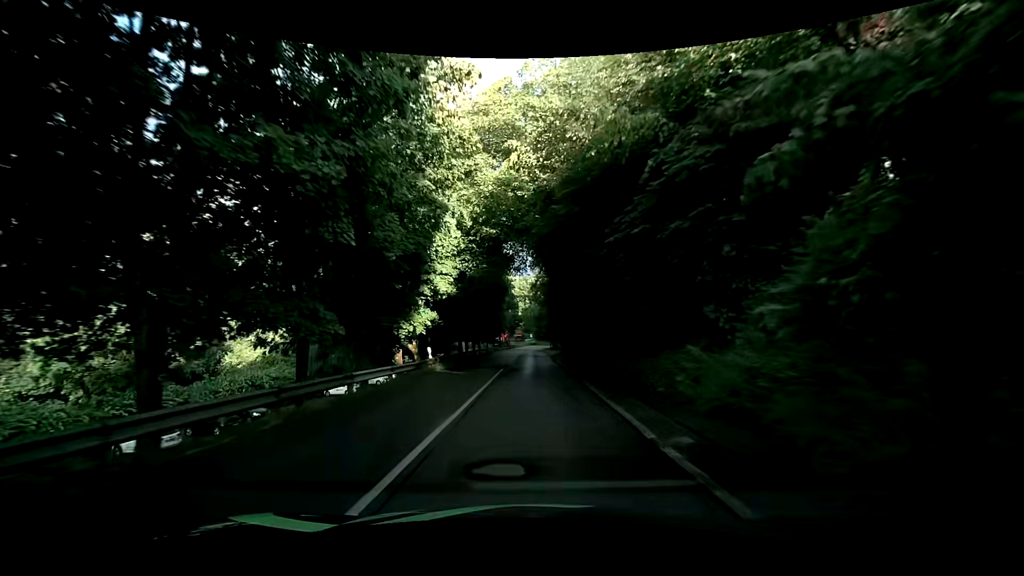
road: tertiary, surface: asphalt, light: Day
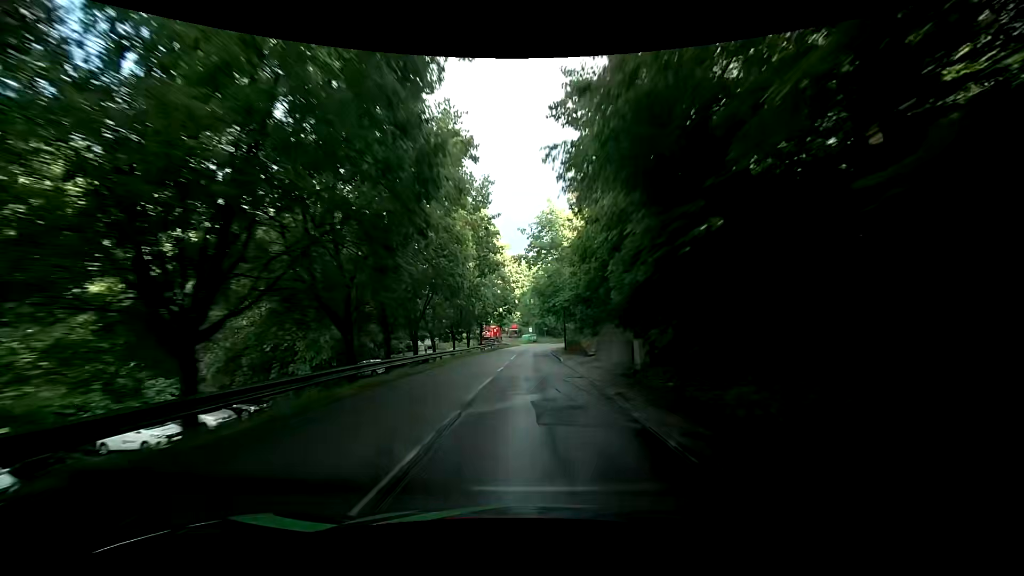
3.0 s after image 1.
(+0.7, +34.6) m; +3°
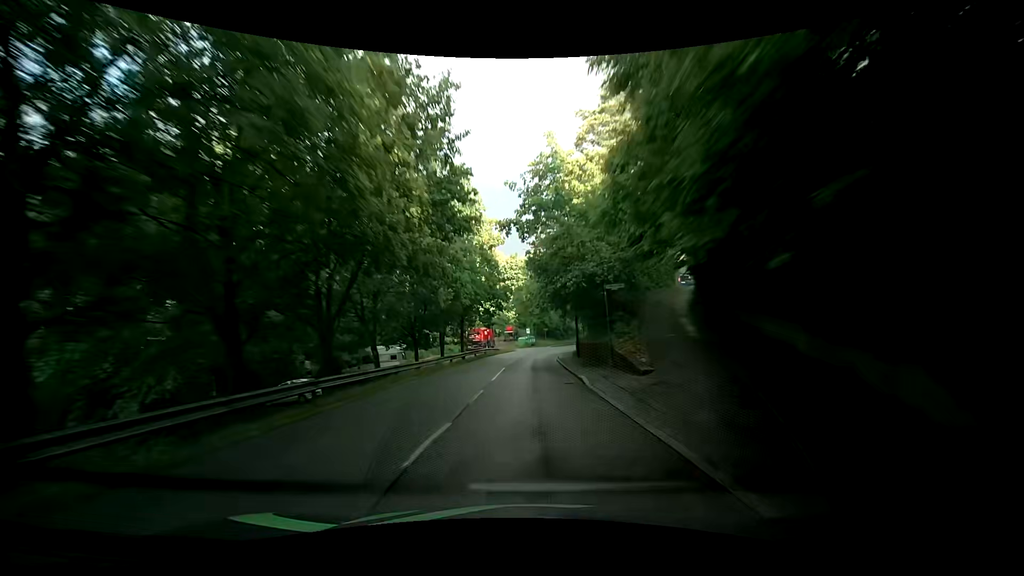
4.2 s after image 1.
(-0.4, +14.3) m; -2°
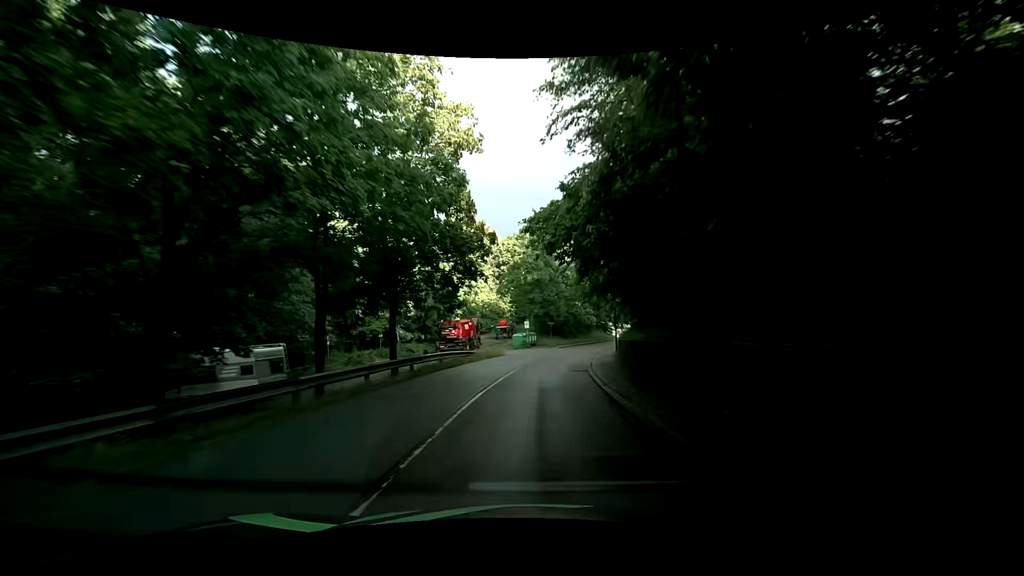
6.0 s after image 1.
(+0.1, +22.1) m; 0°
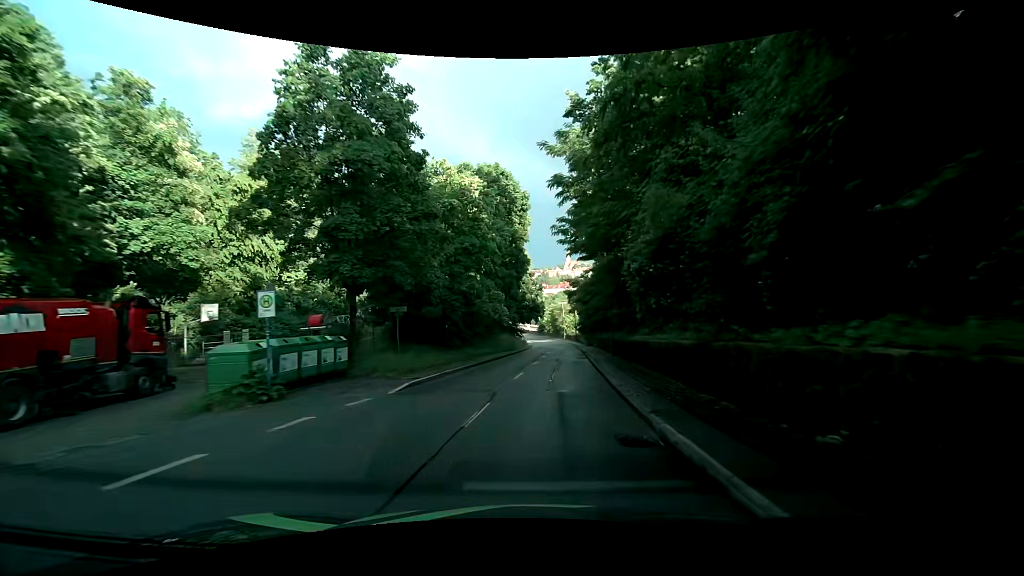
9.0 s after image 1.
(+3.0, +37.8) m; +11°
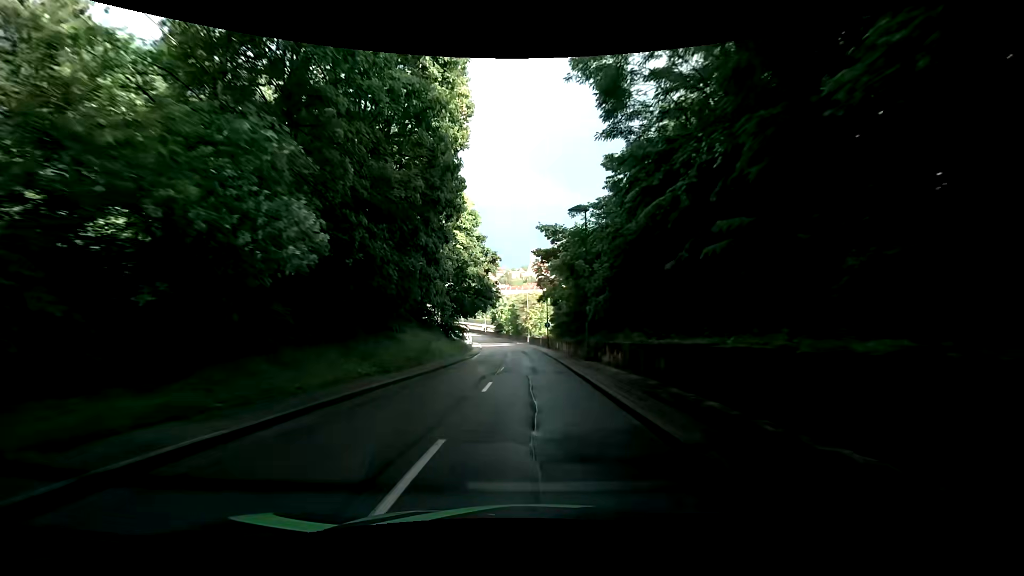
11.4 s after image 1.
(+1.8, +31.3) m; +5°
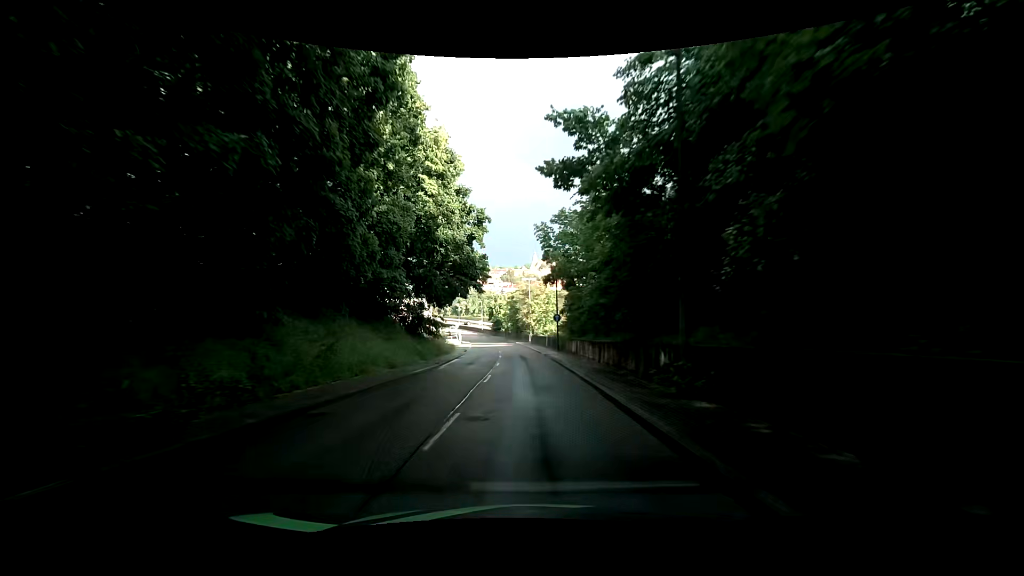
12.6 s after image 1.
(0.0, +16.0) m; 0°
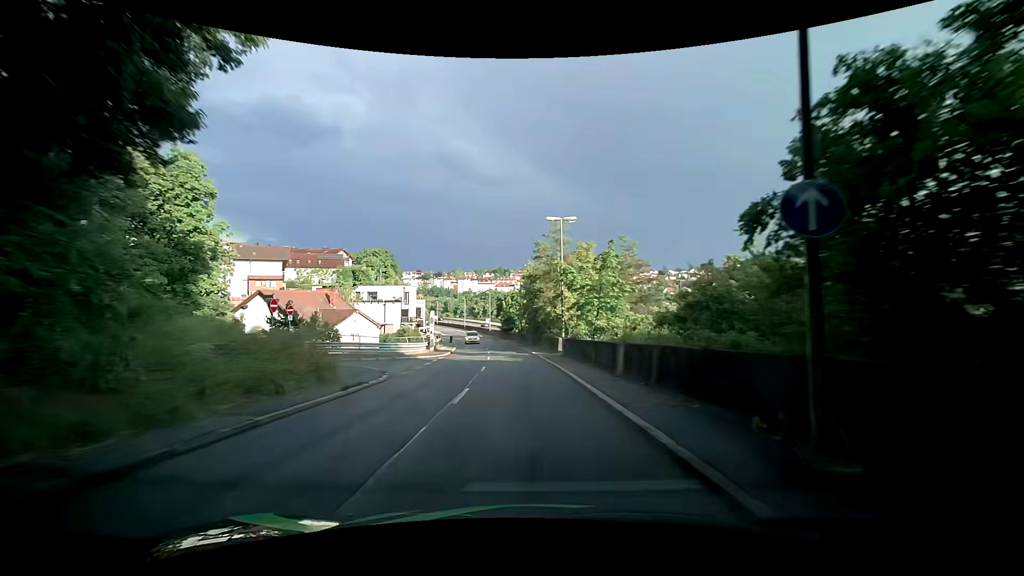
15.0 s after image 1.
(-0.8, +32.4) m; -2°
(0, +10) (-1, +20) (-1, +30) (-2, +40) (-4, +50) (-5, +60) (-7, +70) (-9, +79) (-11, +89) (-13, +99) m
